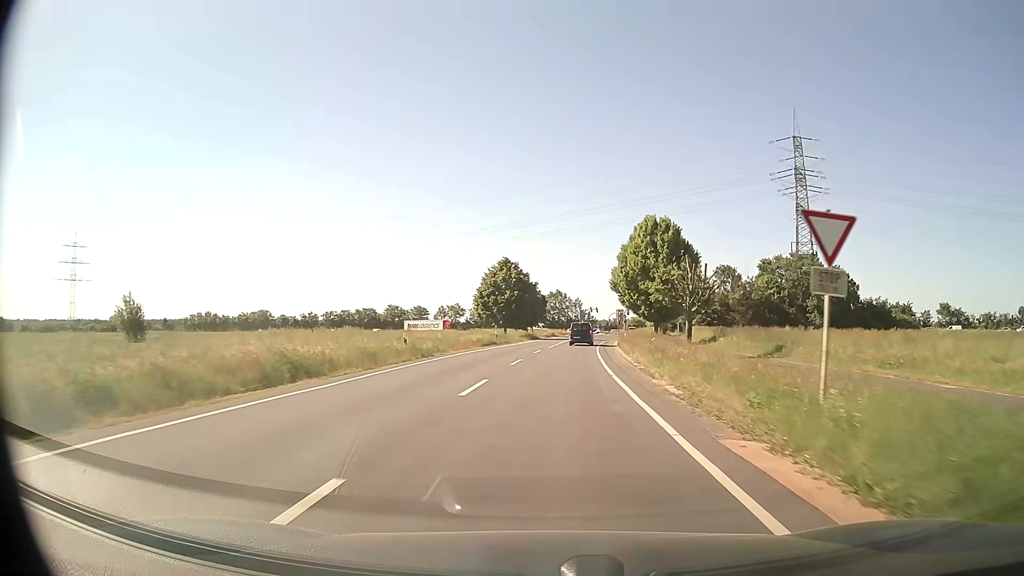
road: secondary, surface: asphalt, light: Day
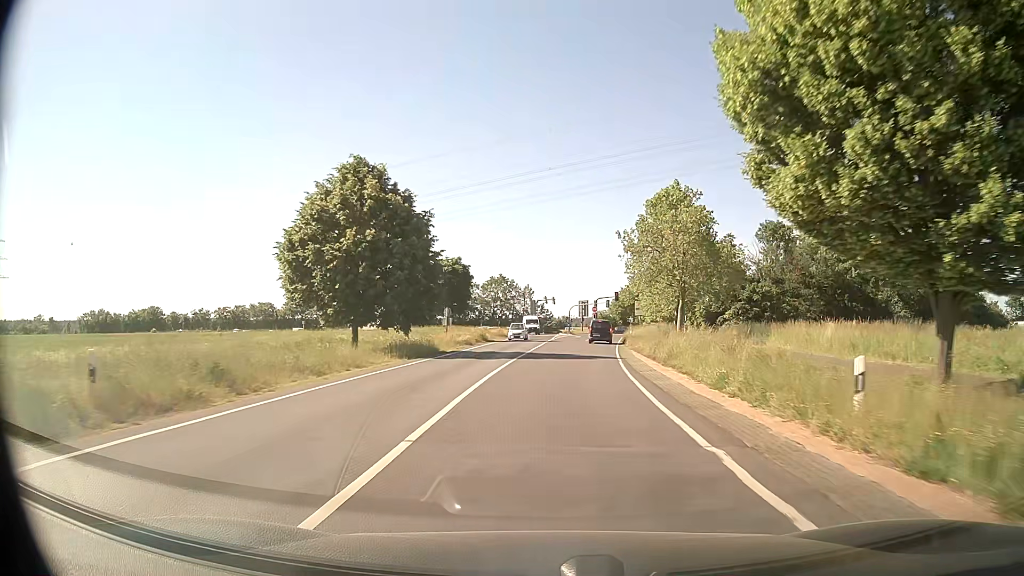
(+2.2, +47.1) m; +5°
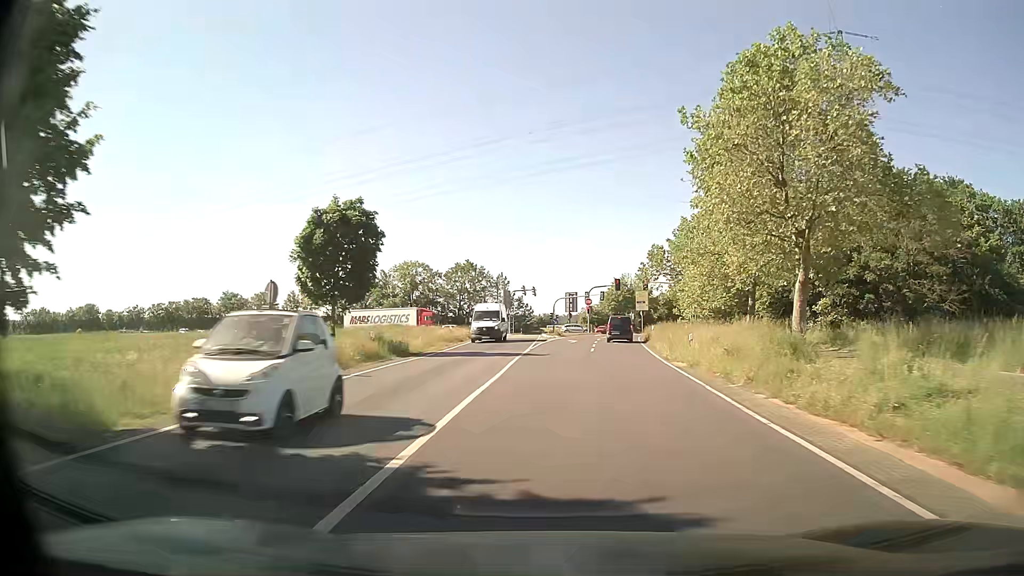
(+0.4, +26.6) m; +2°
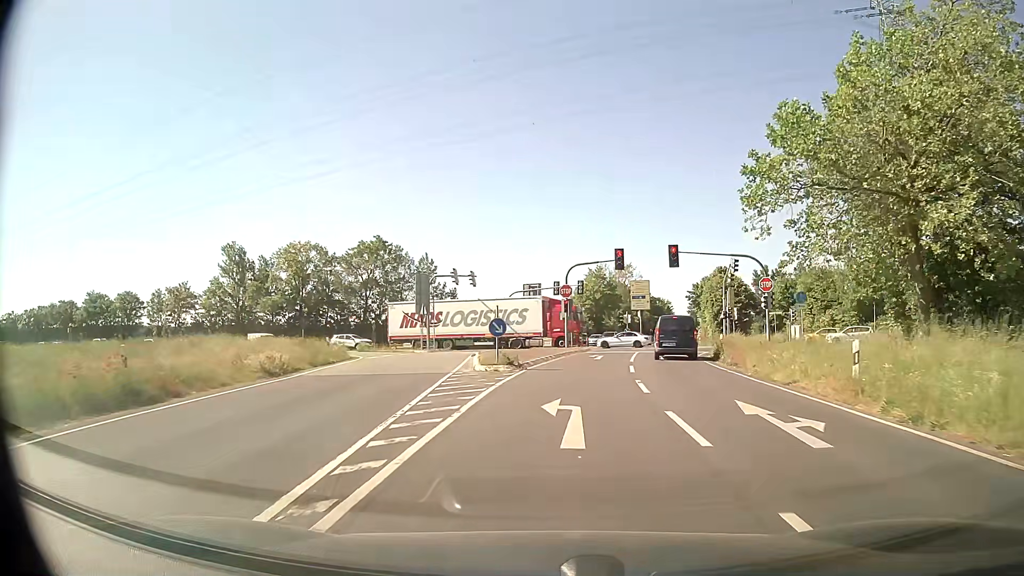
(+0.8, +36.4) m; +4°
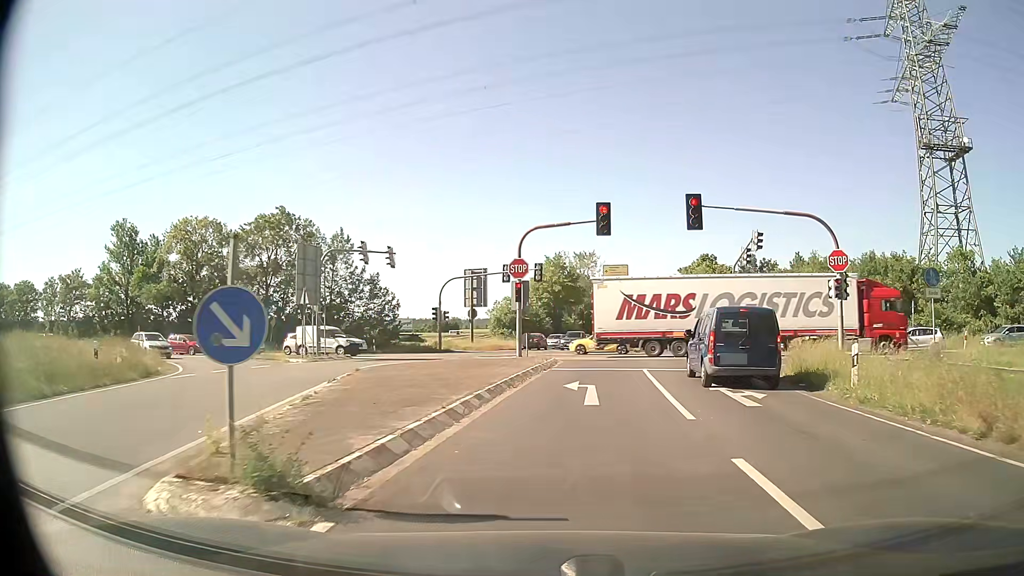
(+0.4, +16.1) m; +4°
